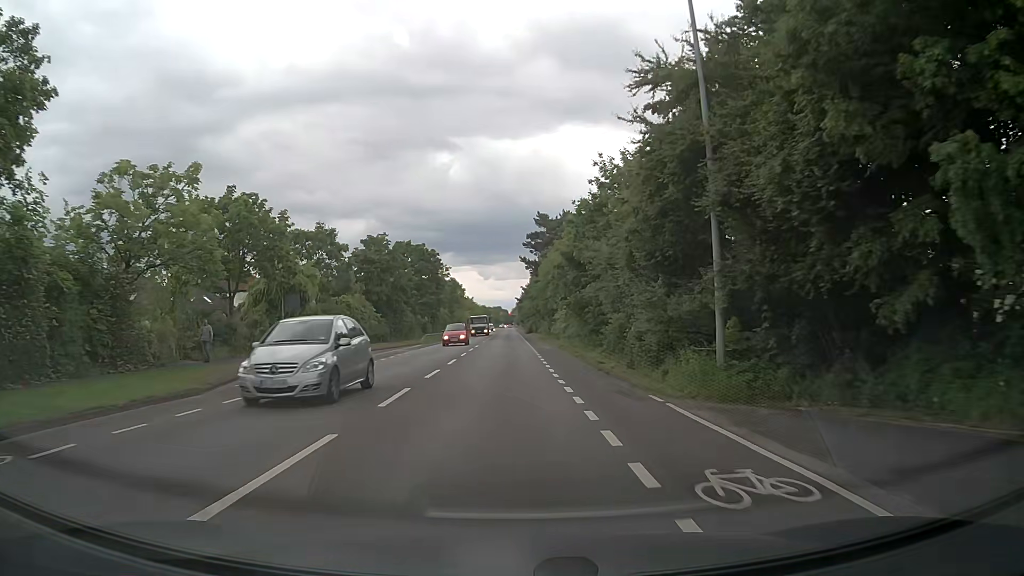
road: secondary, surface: asphalt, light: Day
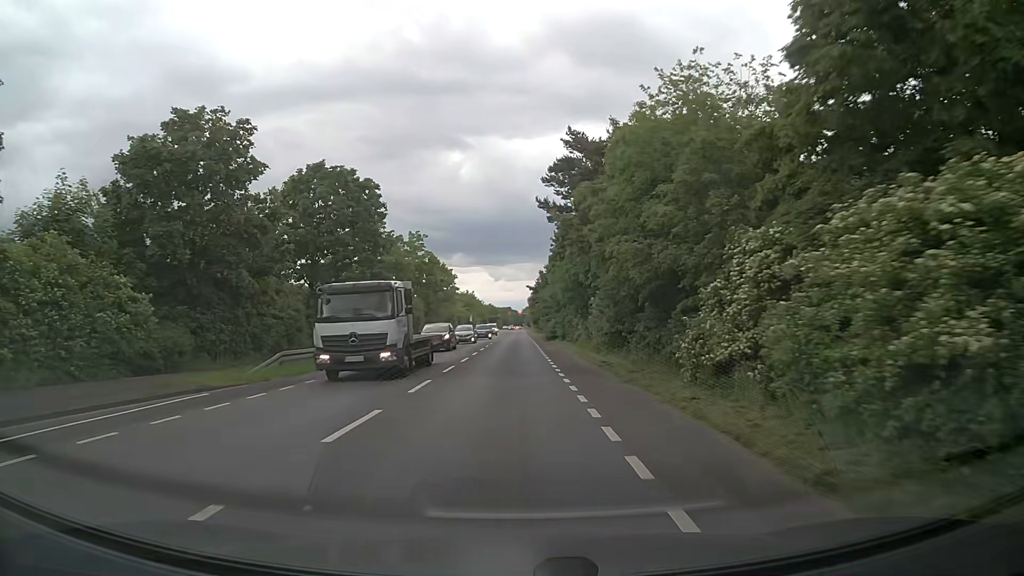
(-0.2, +39.9) m; -1°
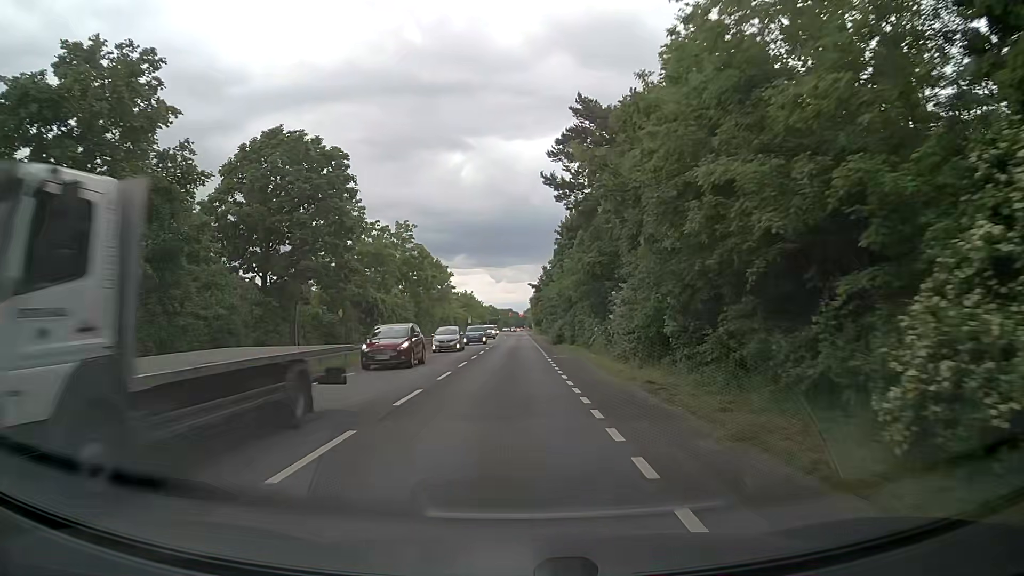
(0.0, +8.0) m; 0°
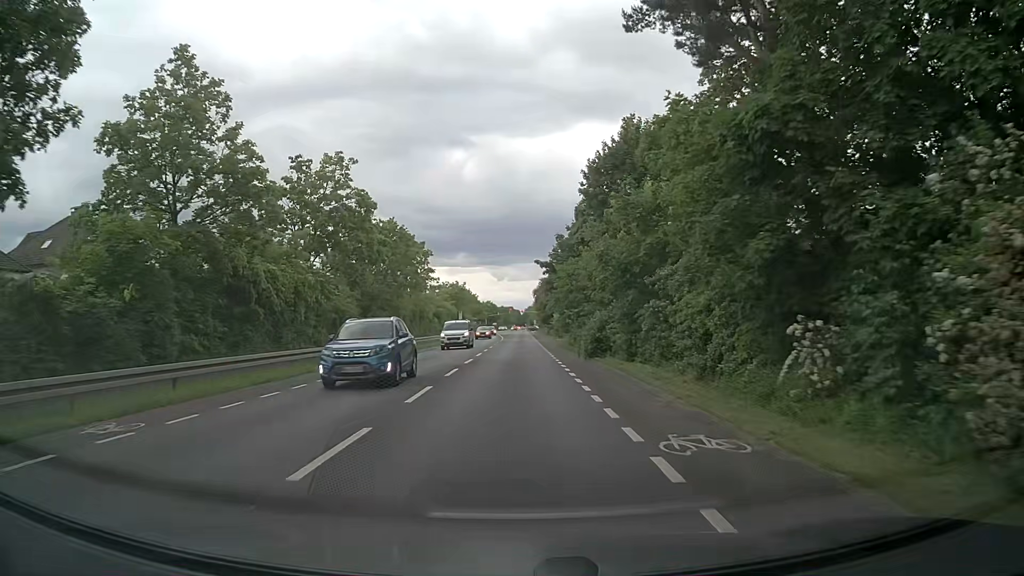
(0.0, +24.2) m; 0°
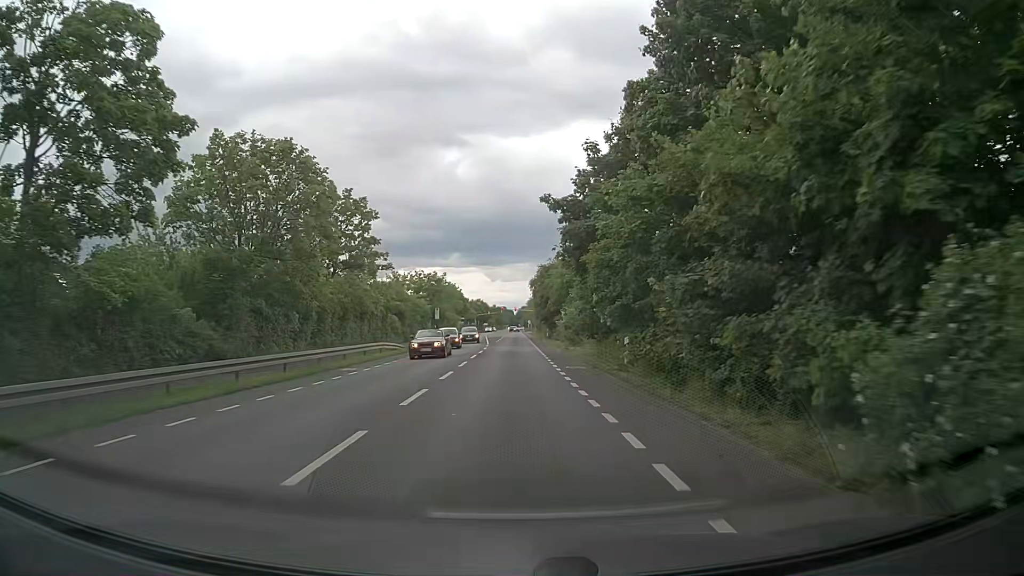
(0.0, +24.3) m; 0°
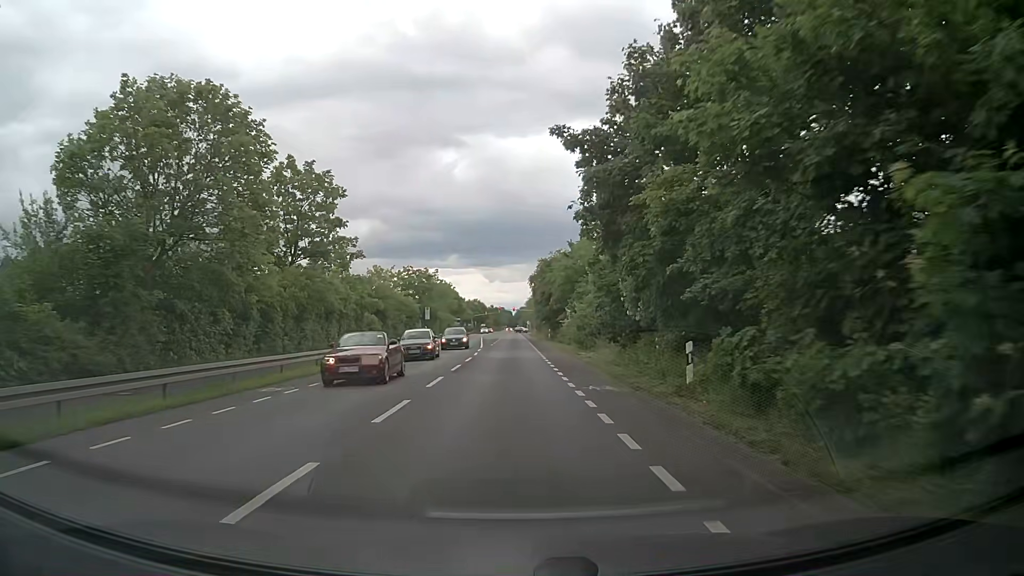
(0.0, +8.1) m; 0°
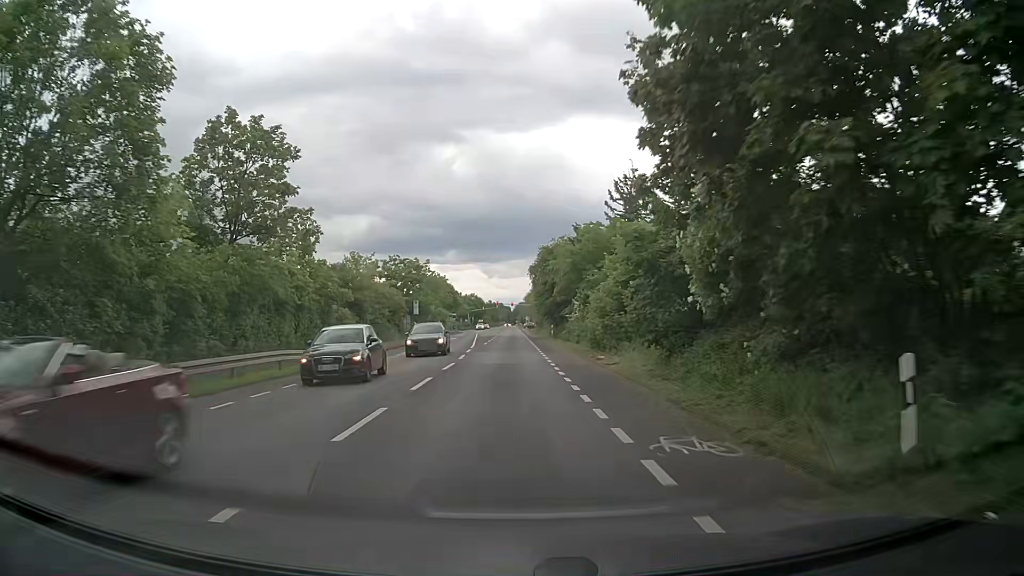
(0.0, +7.9) m; 0°
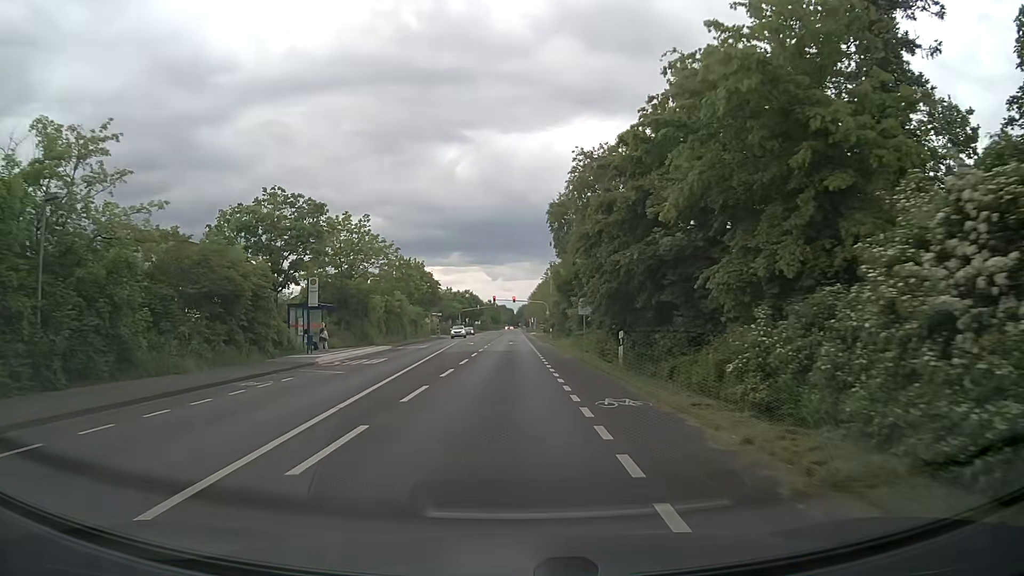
(0.0, +37.7) m; -1°
